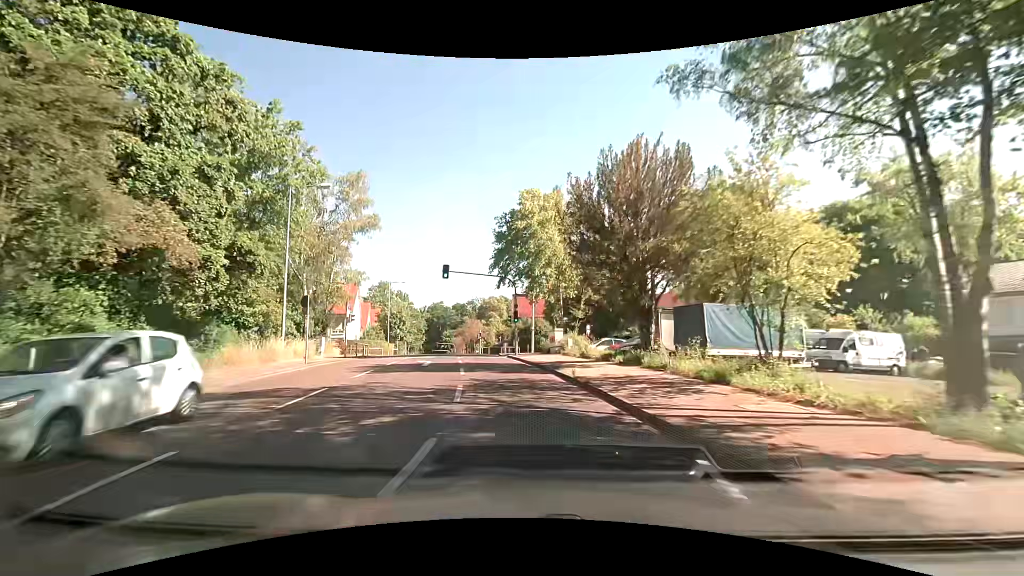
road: tertiary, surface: asphalt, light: Day
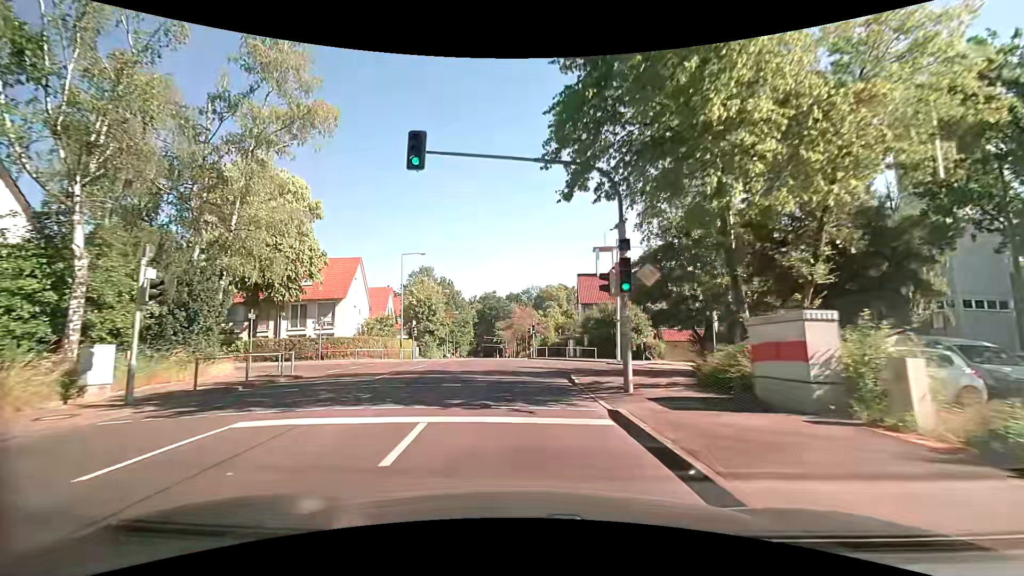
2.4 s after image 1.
(-1.3, +22.7) m; -7°
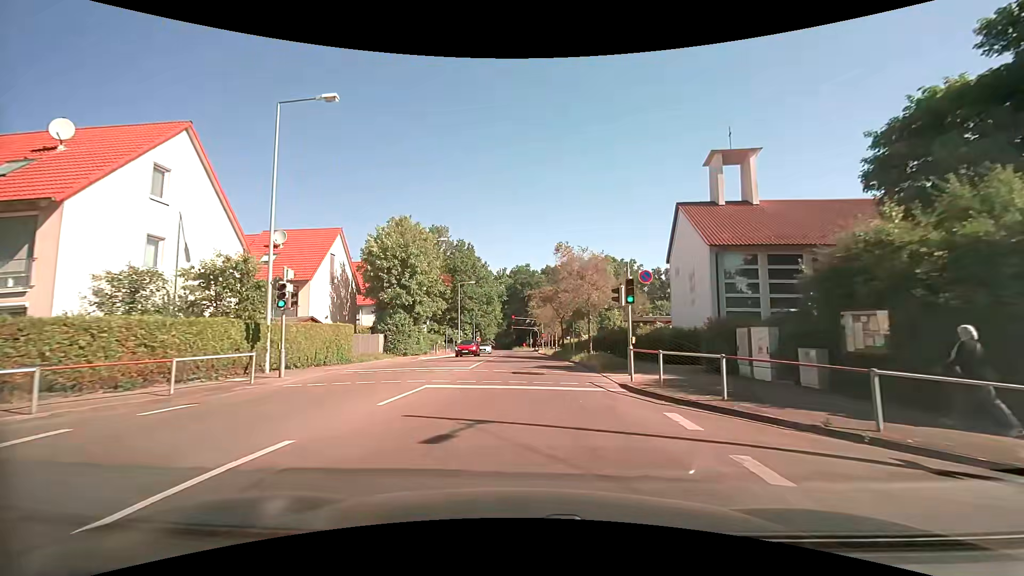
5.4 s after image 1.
(-1.3, +31.2) m; -4°
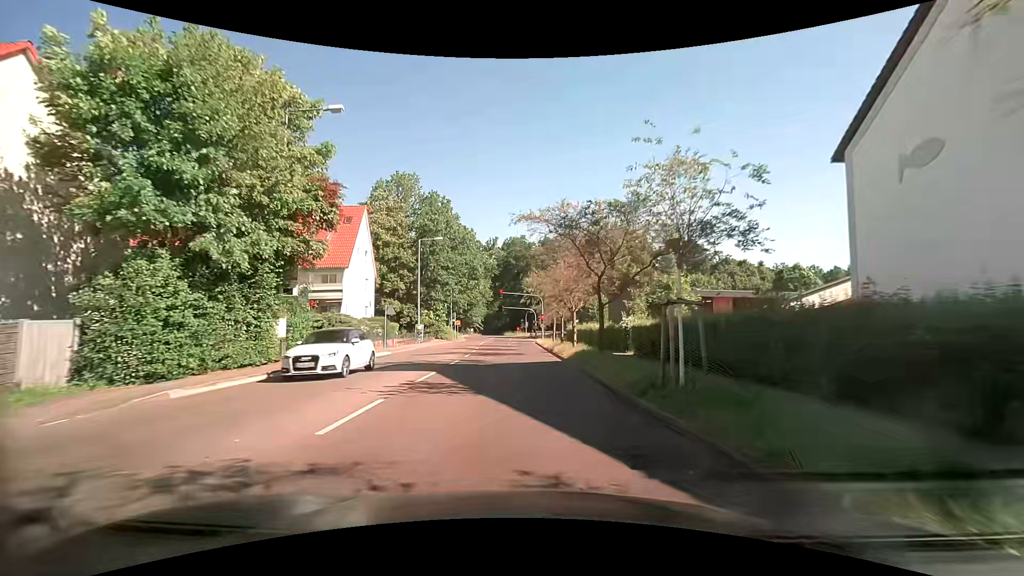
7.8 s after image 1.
(+0.2, +24.4) m; 0°
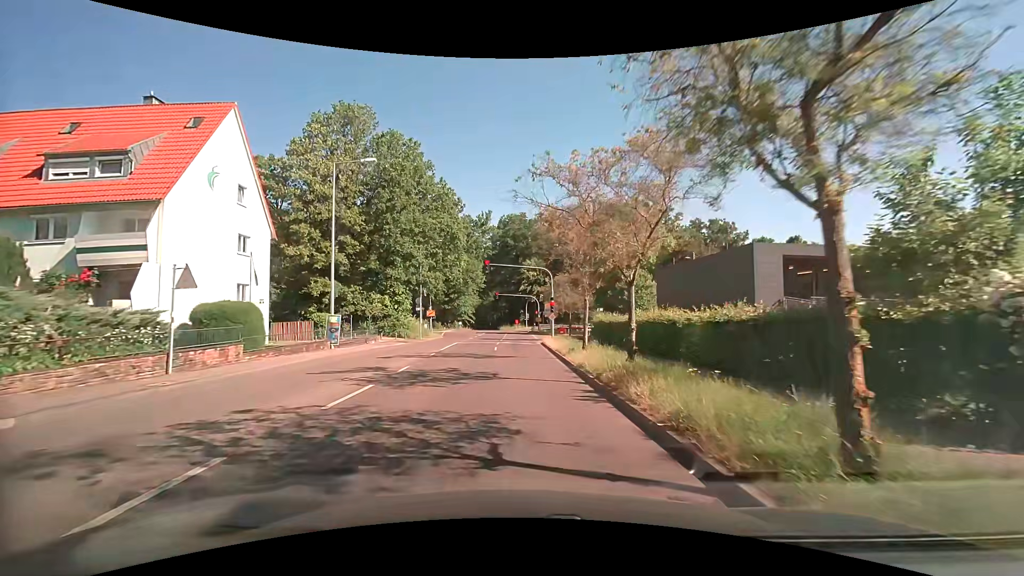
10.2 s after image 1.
(+0.2, +22.0) m; 0°
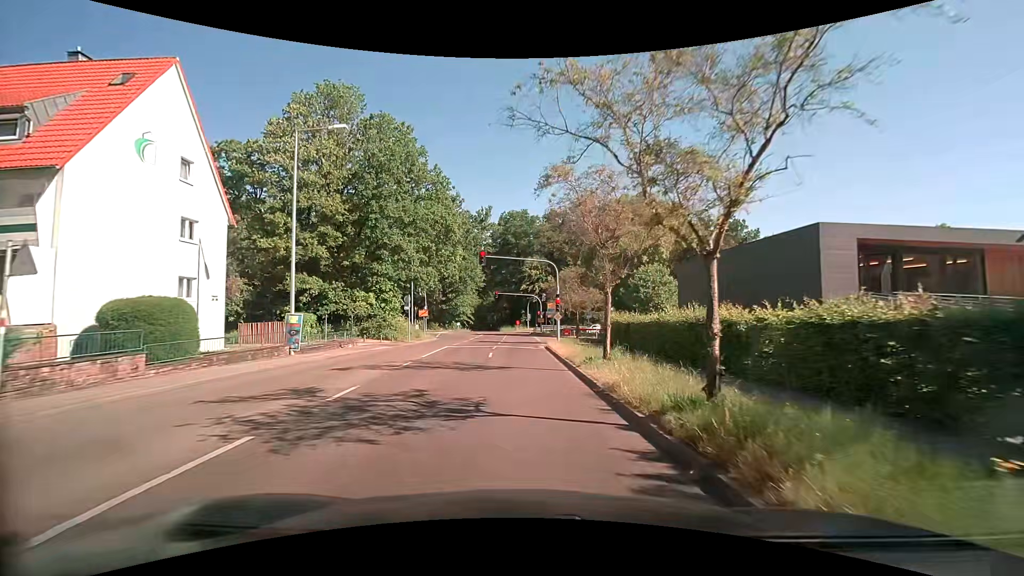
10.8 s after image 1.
(0.0, +4.8) m; 0°
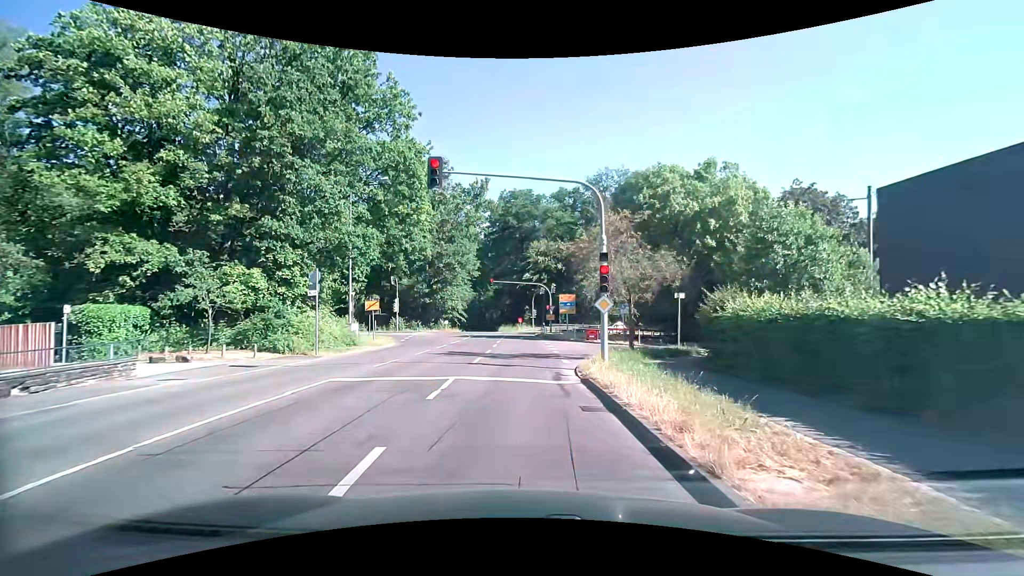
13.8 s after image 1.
(-0.1, +18.0) m; -1°
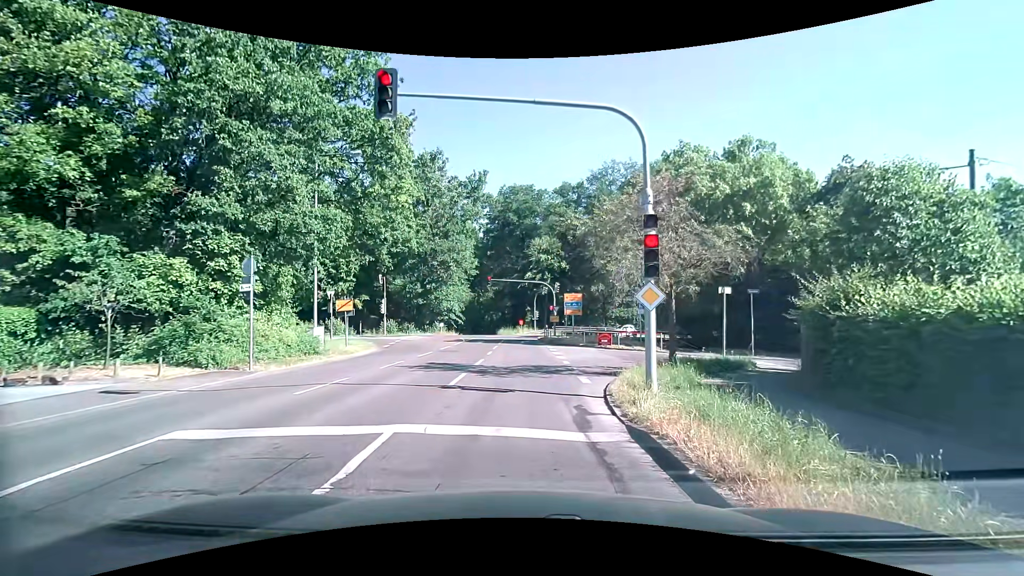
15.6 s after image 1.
(0.0, +5.1) m; 0°
(0, +10) (0, +20) (0, +30) (0, +40) (0, +50) (+3, +59) (+11, +64) (+21, +68) (+30, +72) (+39, +76) m
